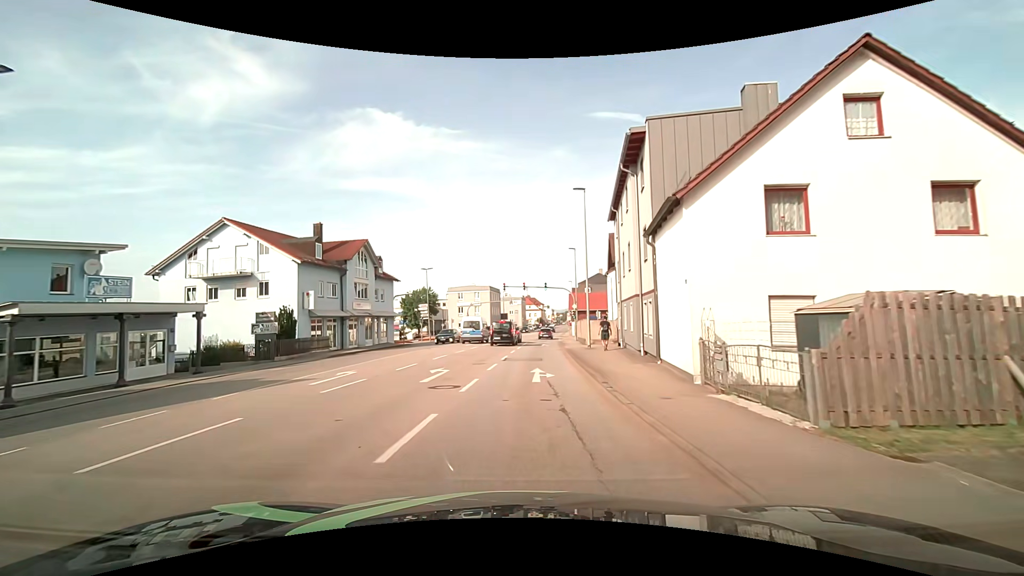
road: tertiary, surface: asphalt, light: Day
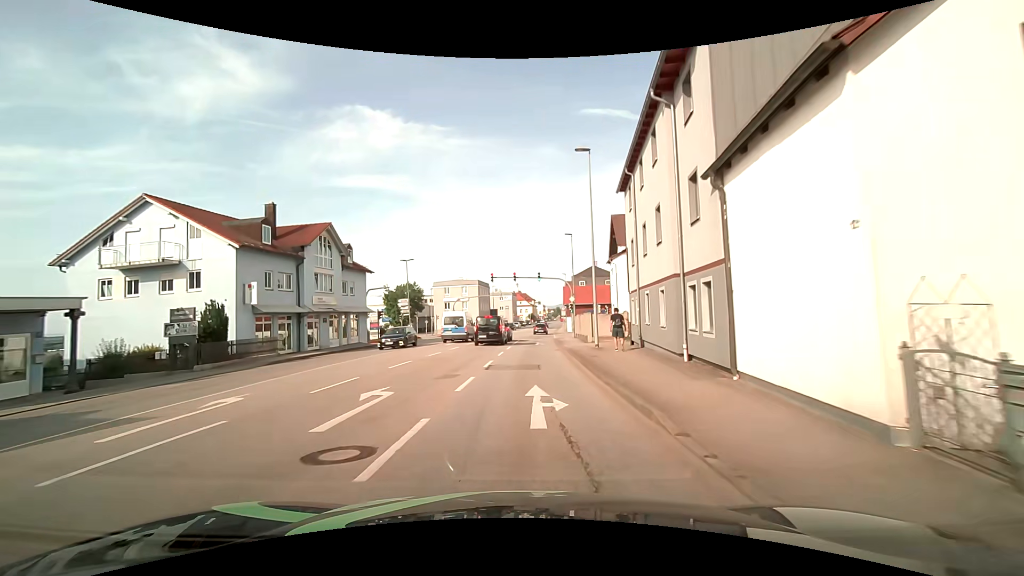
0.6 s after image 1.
(0.0, +6.5) m; +1°
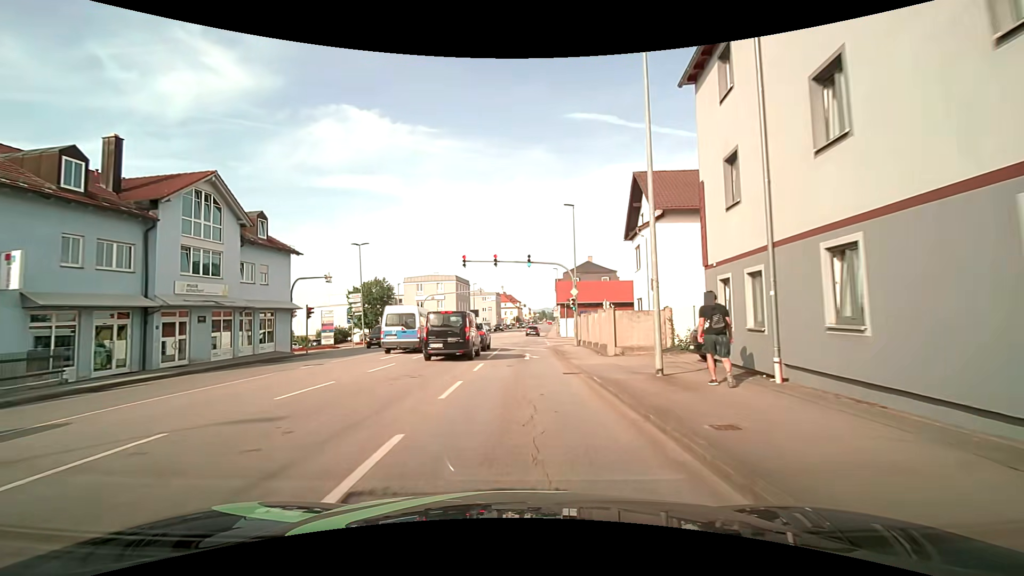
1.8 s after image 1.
(+0.1, +13.2) m; +1°
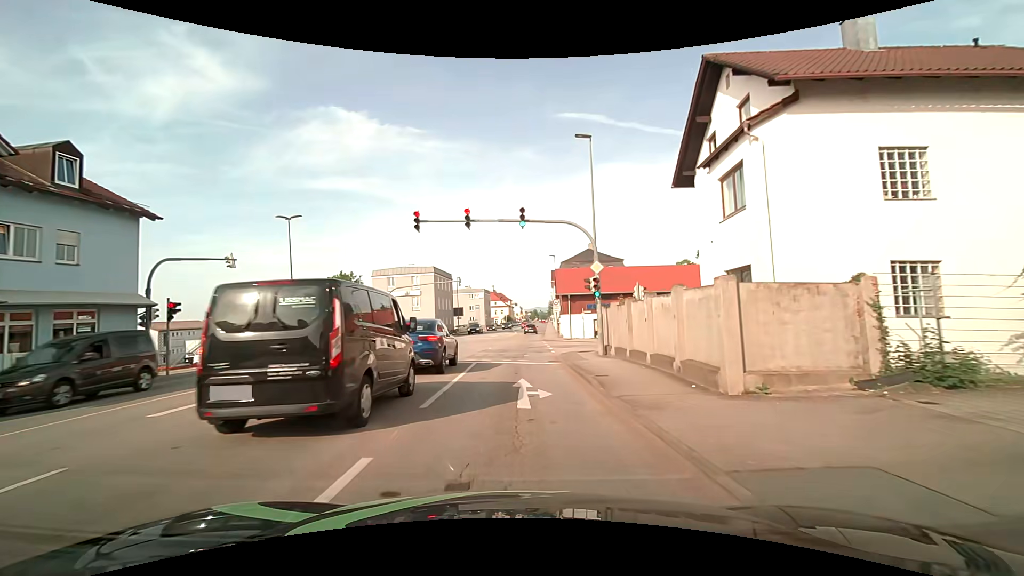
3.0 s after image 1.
(+0.4, +13.4) m; +2°
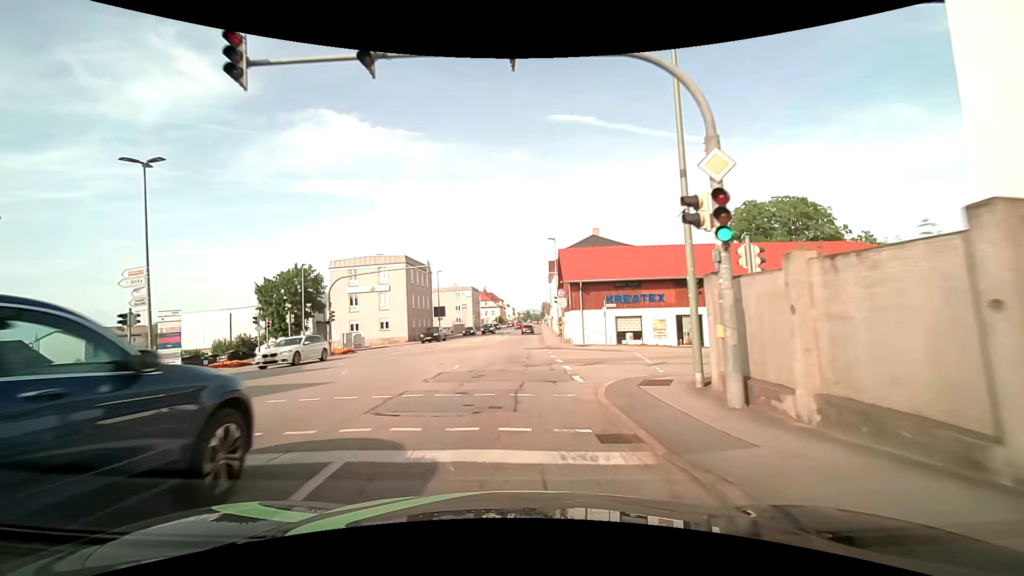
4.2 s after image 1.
(+0.1, +13.4) m; 0°
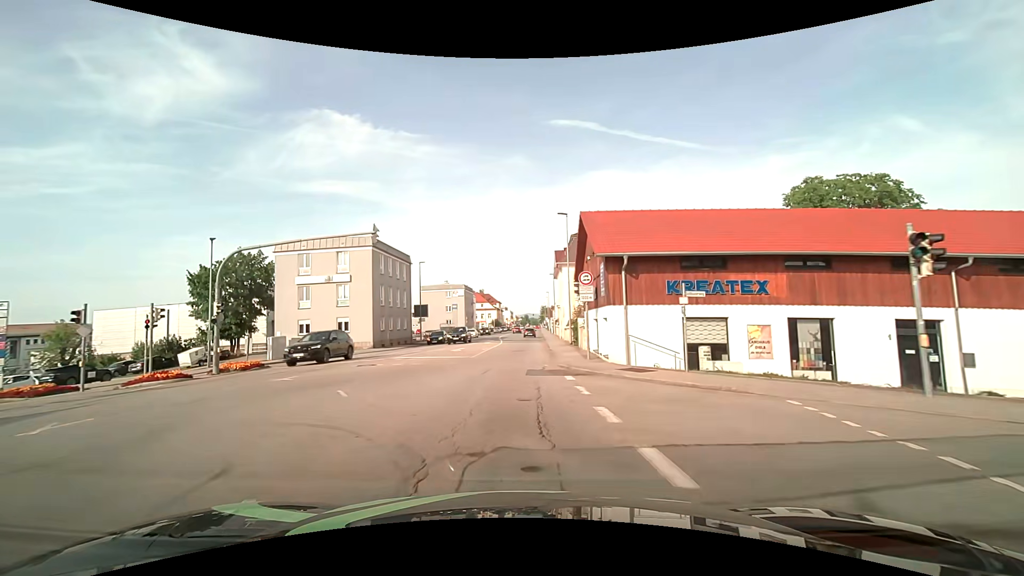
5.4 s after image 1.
(+0.1, +13.3) m; 0°
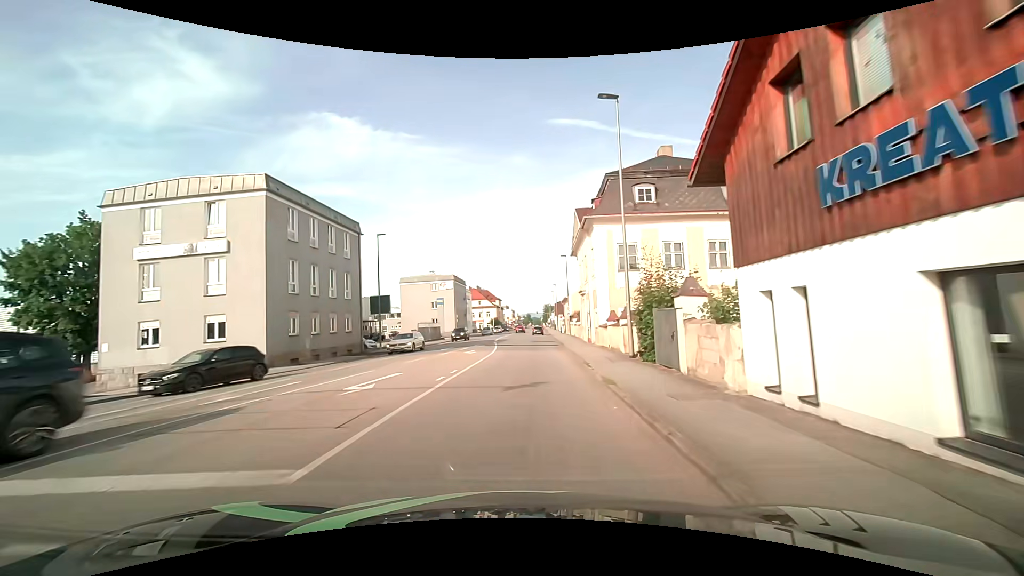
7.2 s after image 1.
(+0.2, +19.5) m; +1°
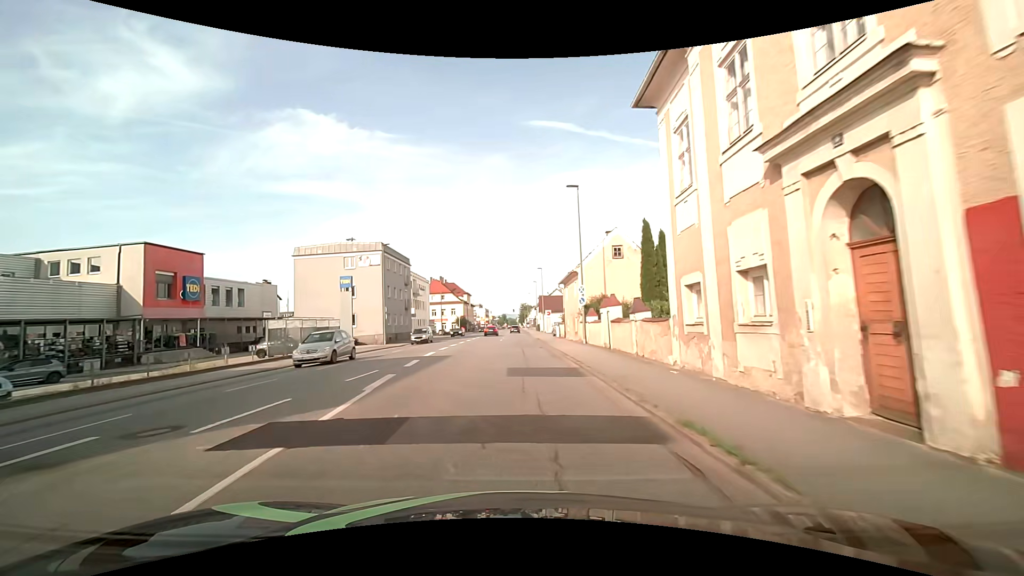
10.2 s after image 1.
(+0.7, +31.6) m; +3°
(0, +10) (0, +20) (0, +30) (0, +40) (0, +50) (0, +60) (0, +70) (0, +80) (0, +90) (0, +100) m
